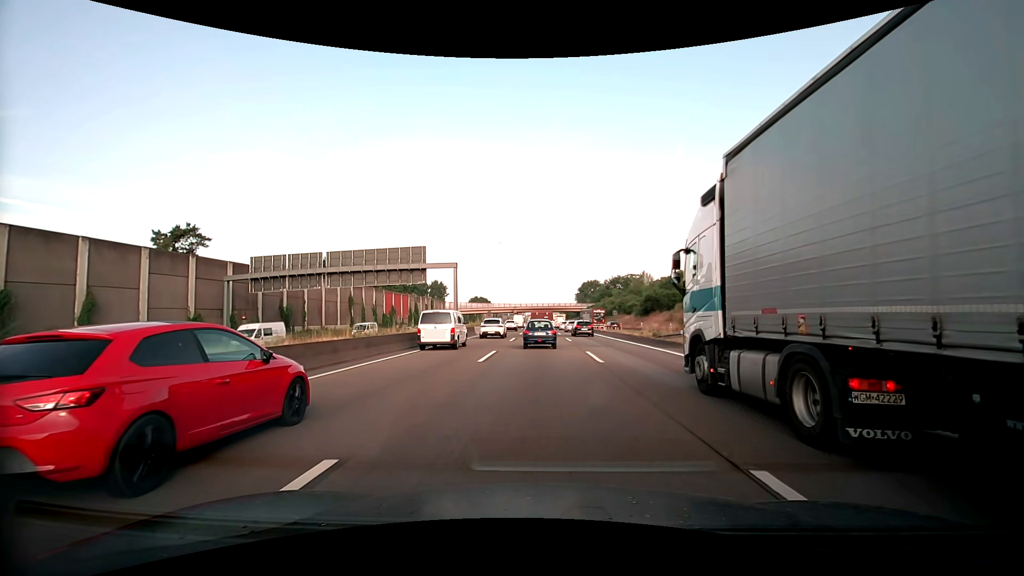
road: motorway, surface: asphalt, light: Day
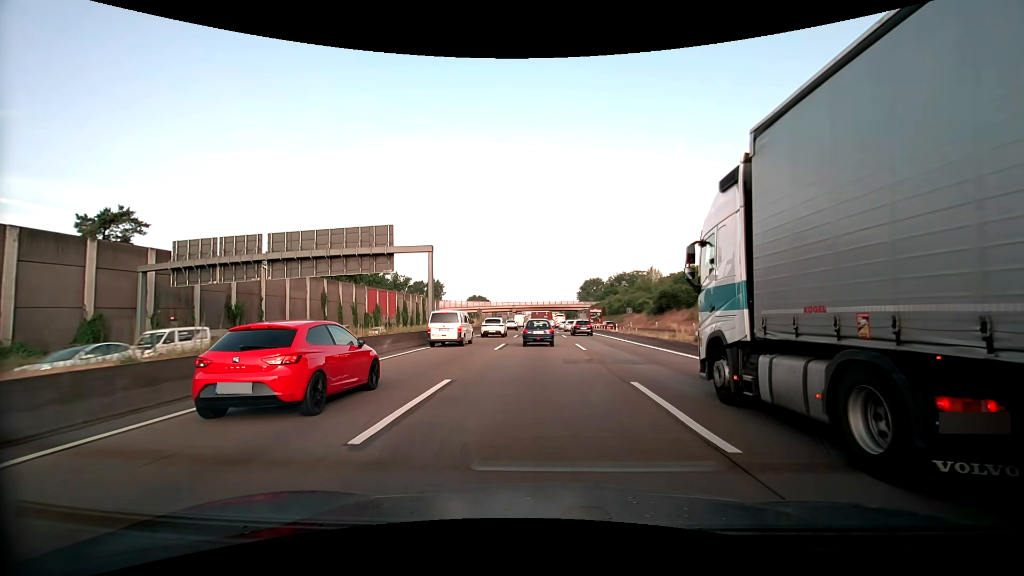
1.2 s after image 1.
(0.0, +11.4) m; 0°
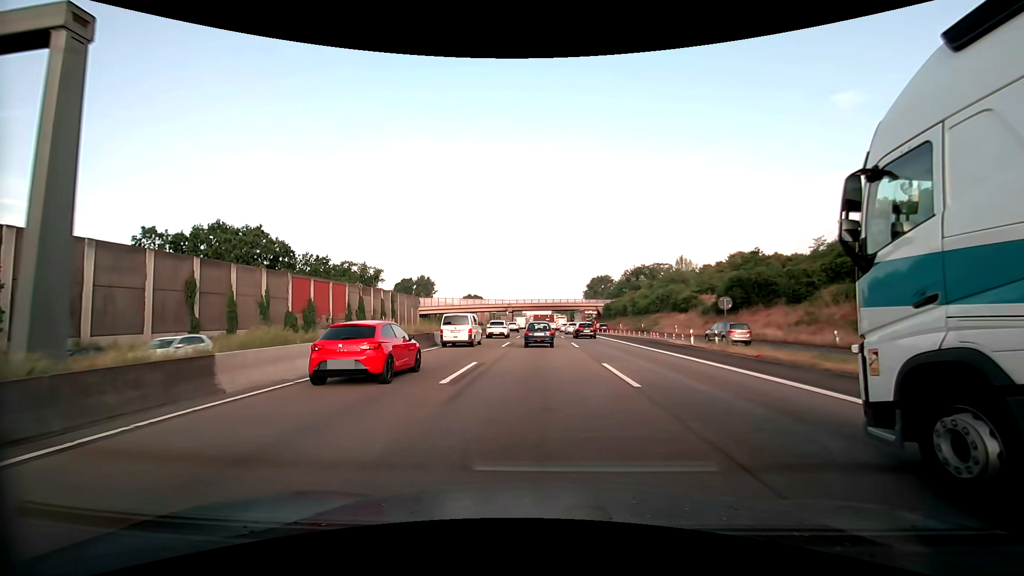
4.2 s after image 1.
(-0.3, +30.7) m; -1°
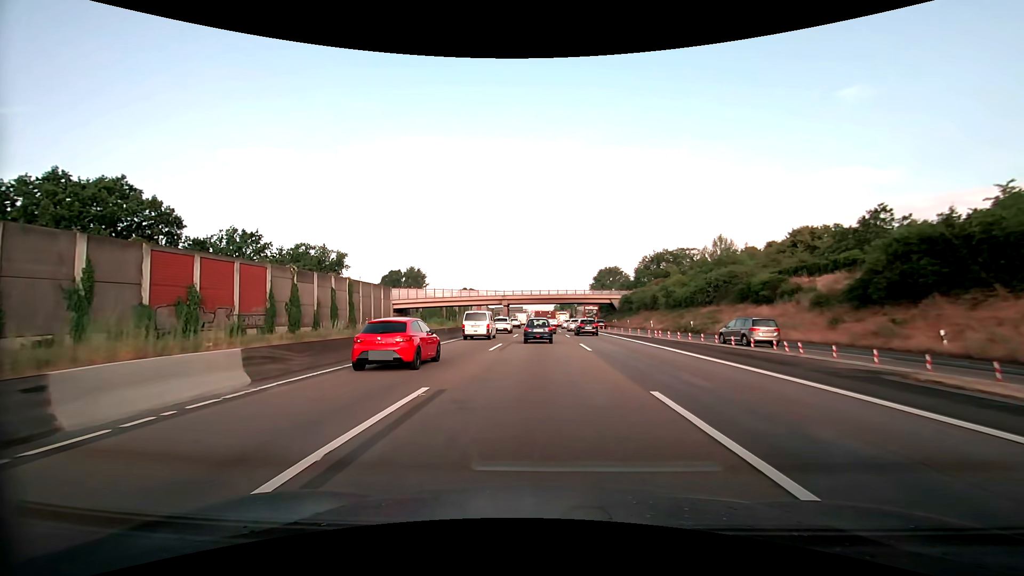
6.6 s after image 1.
(+0.3, +25.1) m; 0°
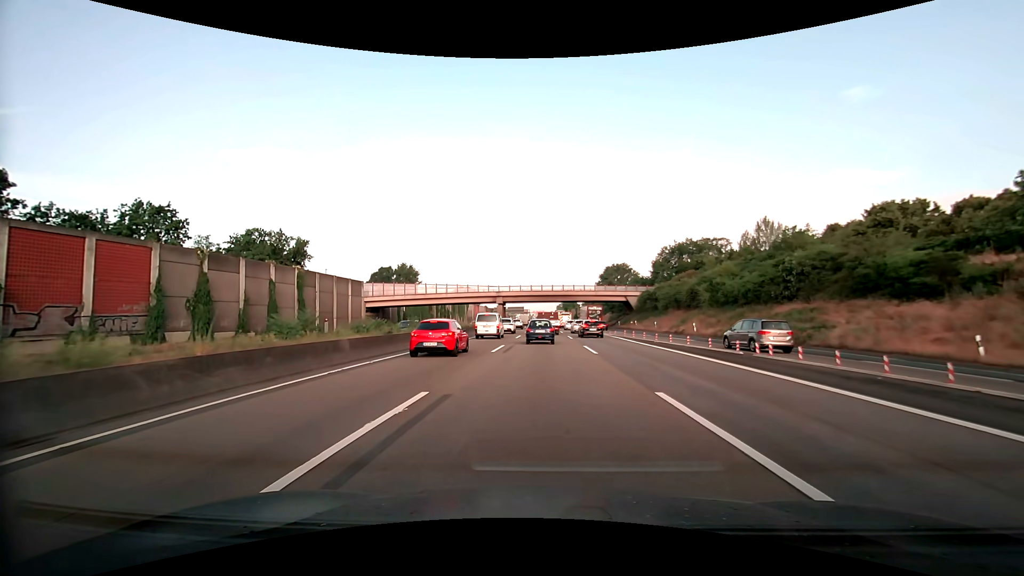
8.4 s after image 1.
(-0.1, +18.4) m; -1°
(0, +10) (0, +20) (0, +30) (0, +40) (0, +50) (0, +60) (0, +70) (0, +80) (0, +90) (0, +100) m
